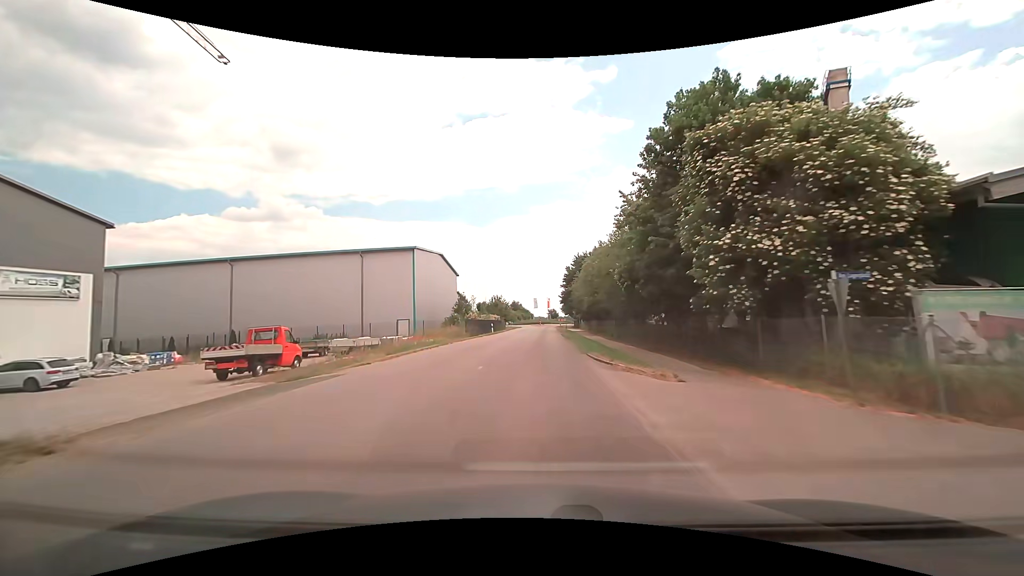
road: tertiary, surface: asphalt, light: Day
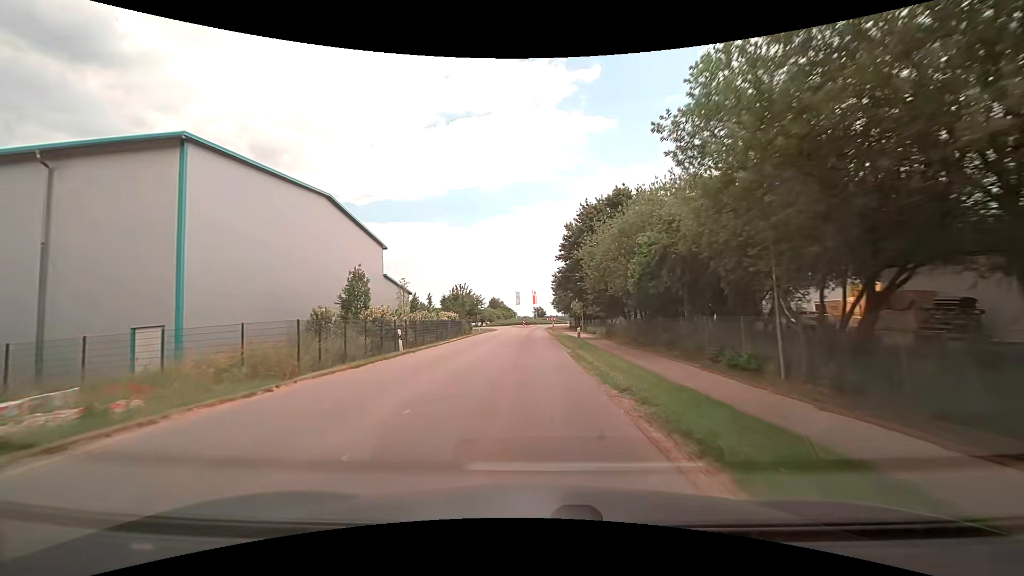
(+0.4, +31.1) m; +1°
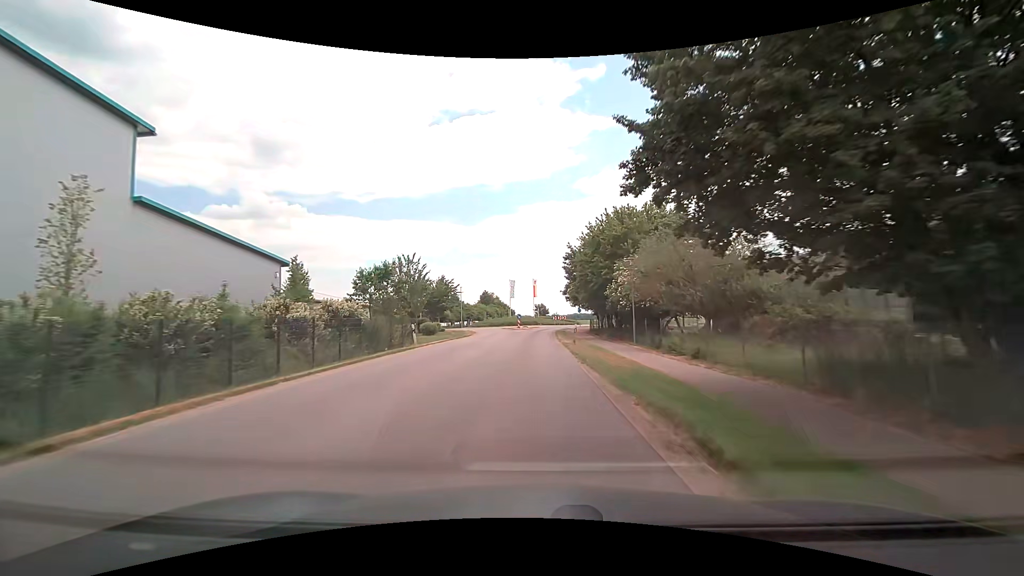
(-0.2, +30.1) m; 0°
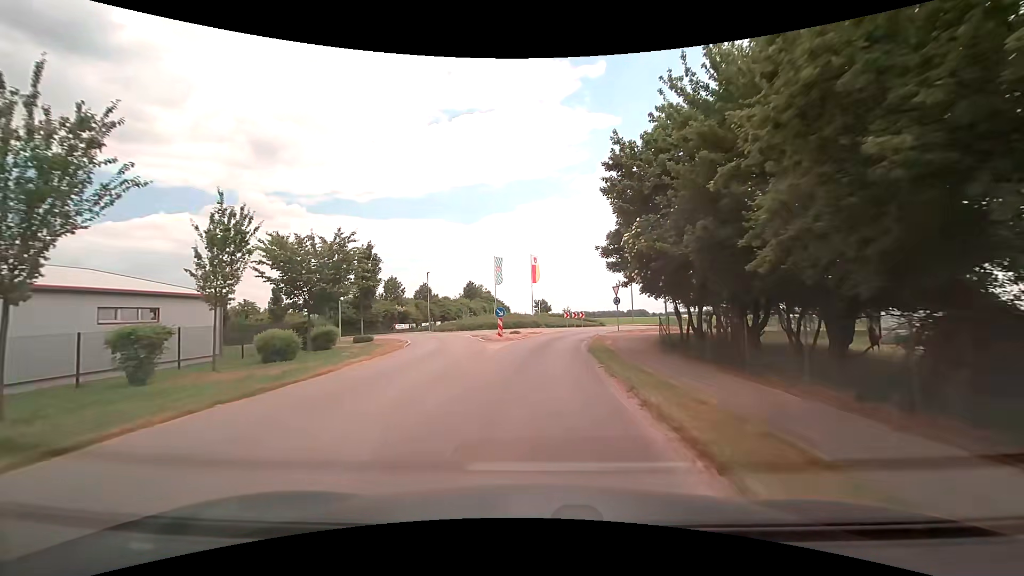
(0.0, +30.0) m; 0°
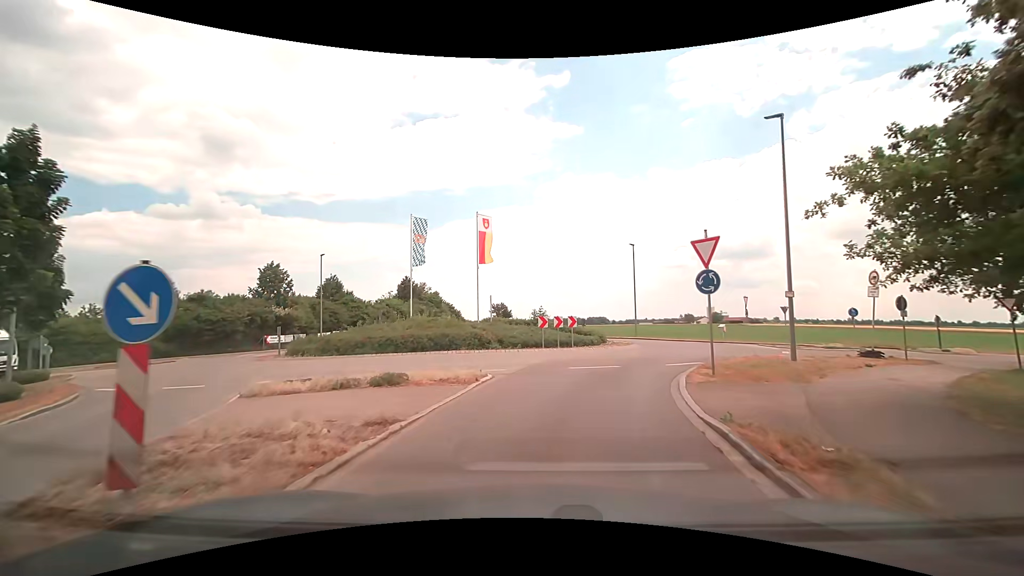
(+0.8, +23.7) m; +5°
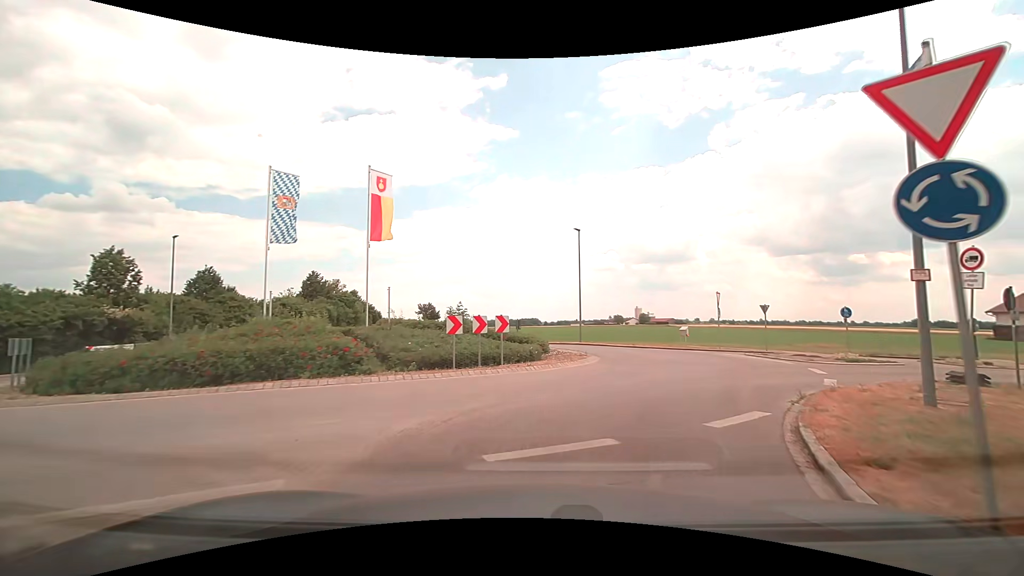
(+0.5, +8.8) m; +7°
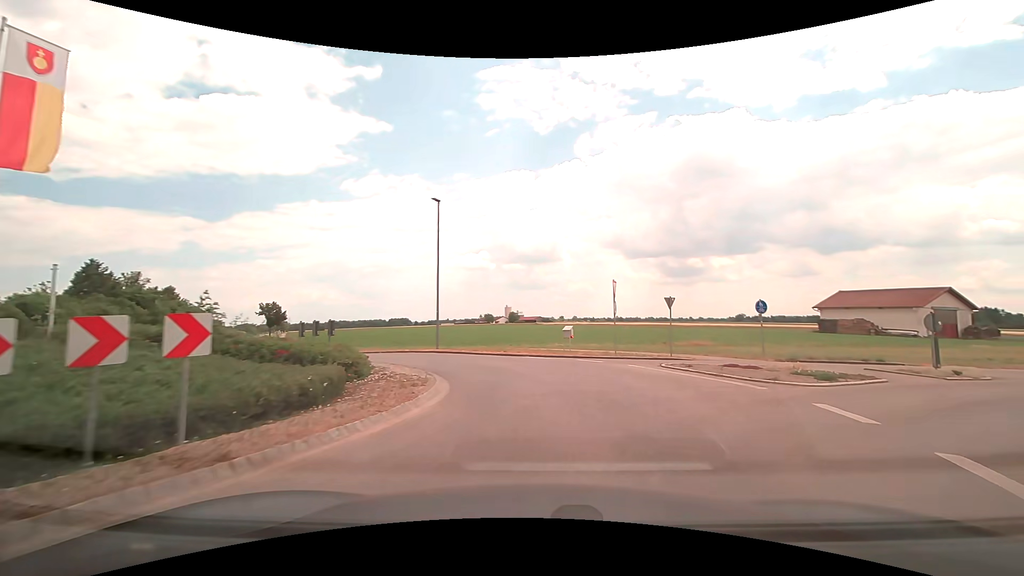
(+1.1, +8.6) m; +14°
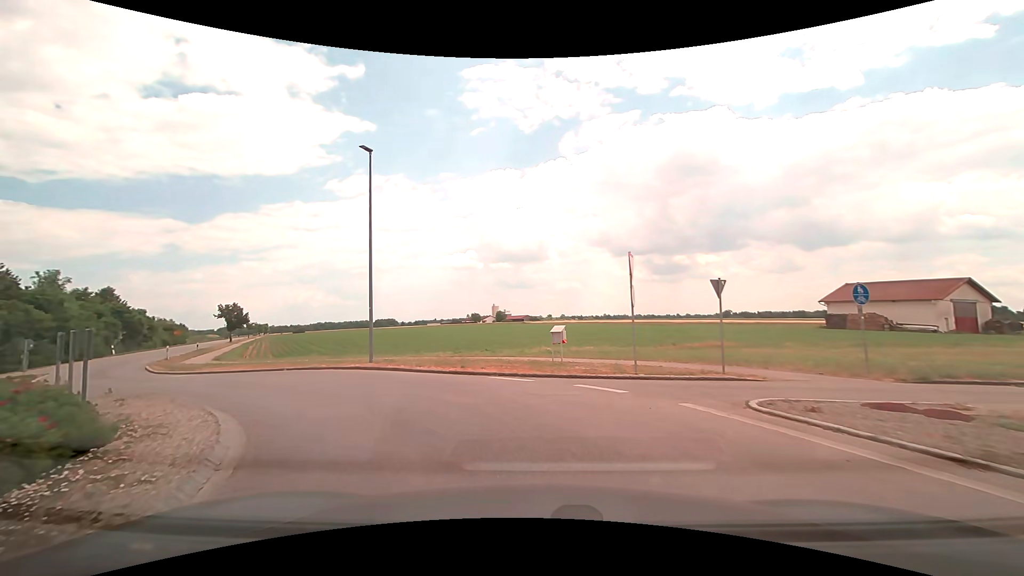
(+0.5, +8.0) m; +2°
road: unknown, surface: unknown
(-2, +10) (-9, +17) (-17, +22) (-24, +29) (-30, +37) (-35, +46) (-39, +55) (-44, +64) (-49, +73) (-53, +81) m
